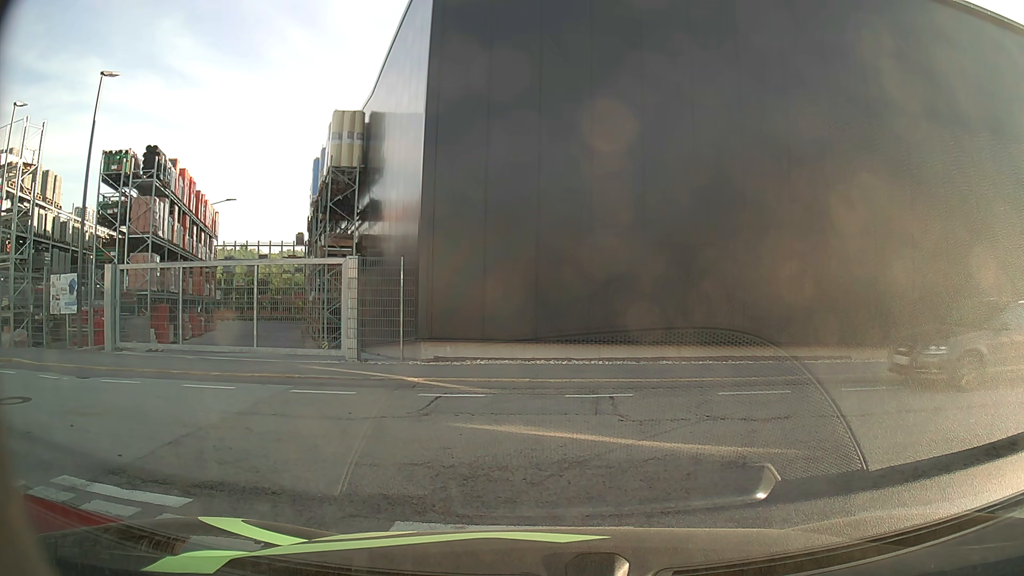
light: Day
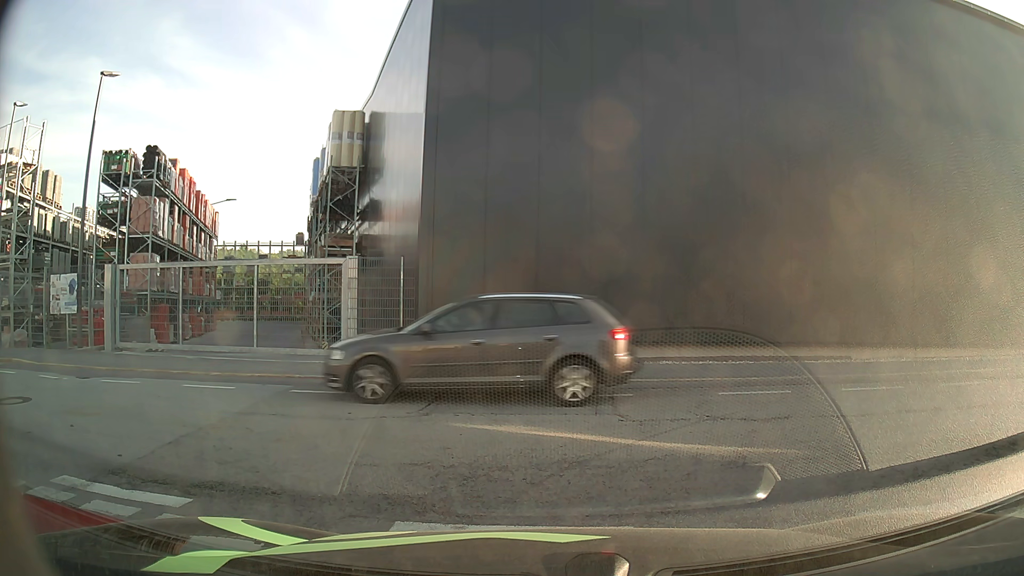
(0.0, 0.0) m; 0°
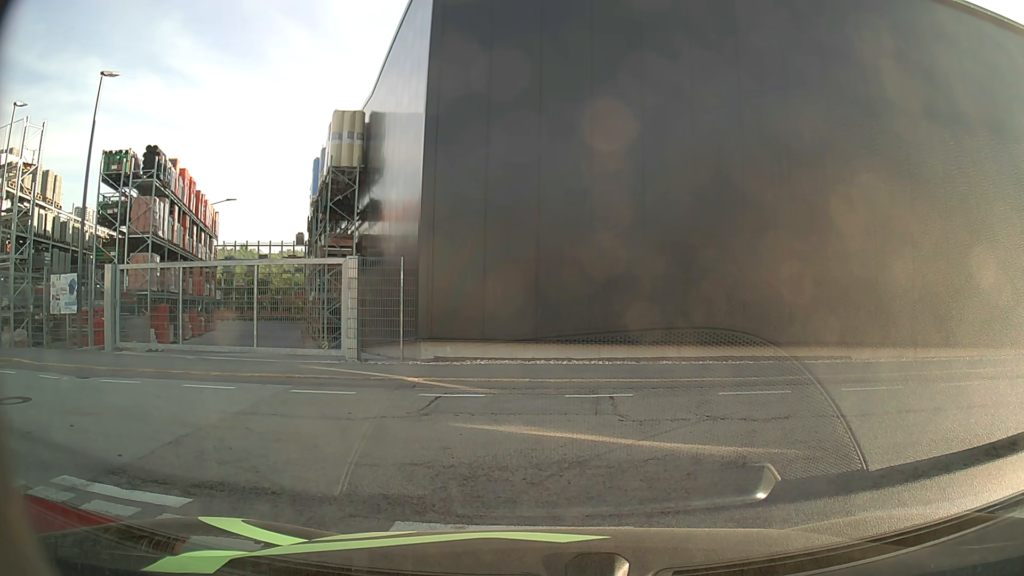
(0.0, 0.0) m; 0°
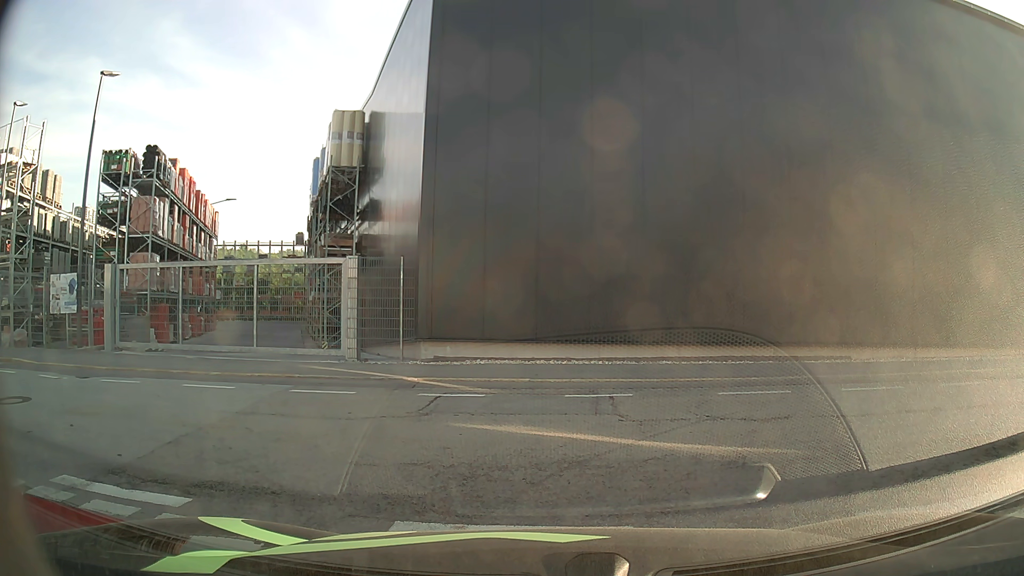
(0.0, 0.0) m; 0°
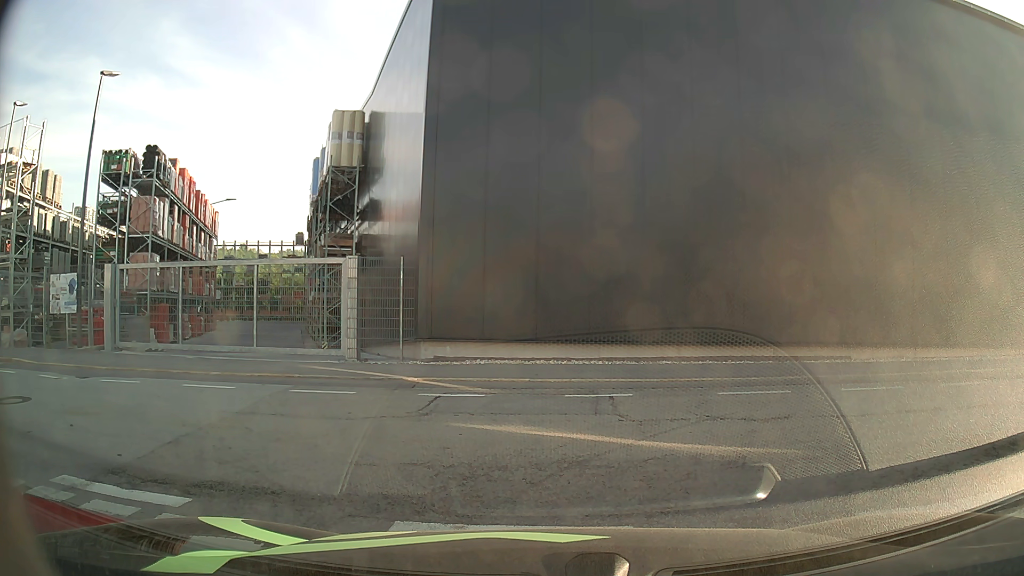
(0.0, 0.0) m; 0°
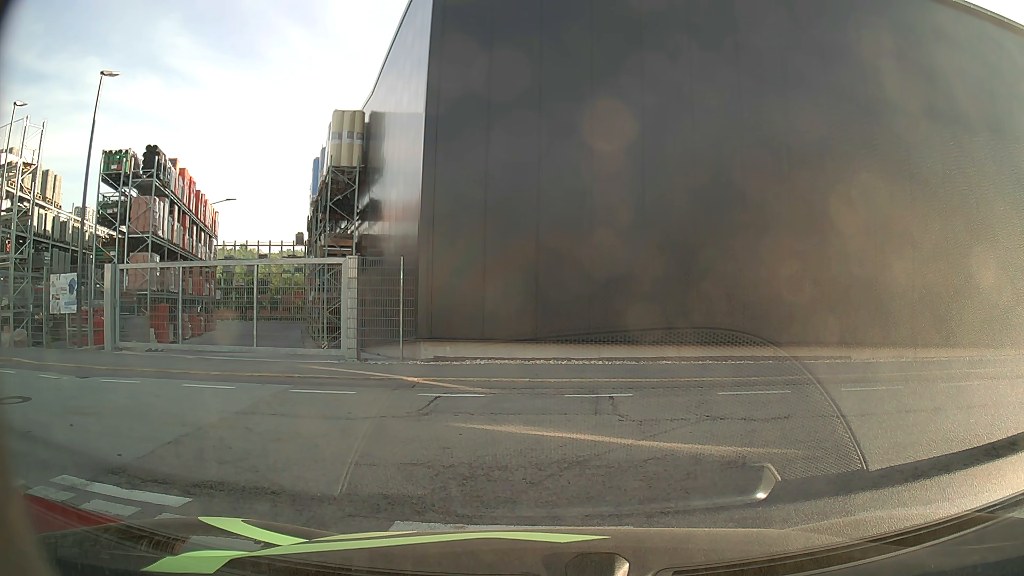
(0.0, 0.0) m; 0°
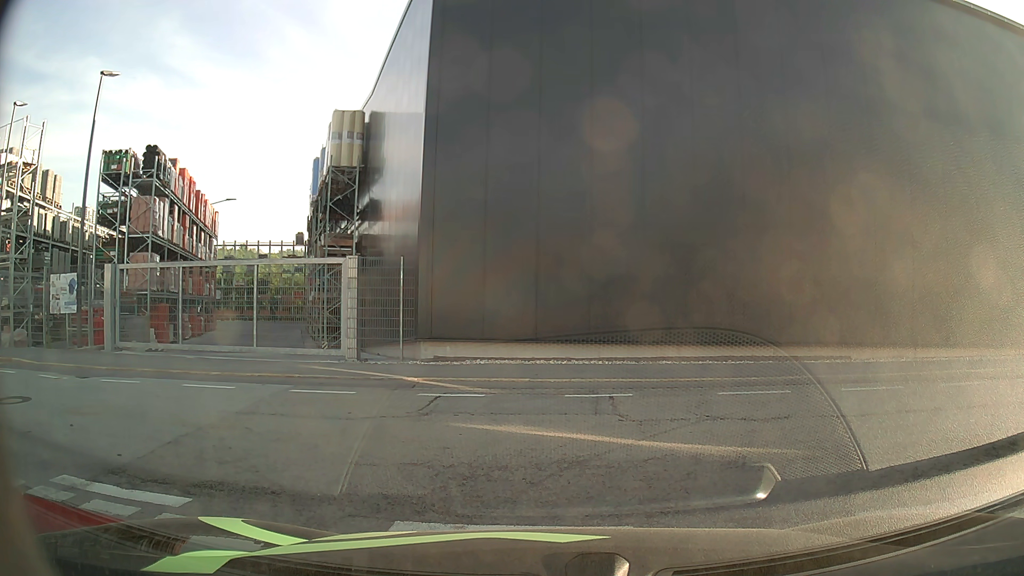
(0.0, 0.0) m; 0°
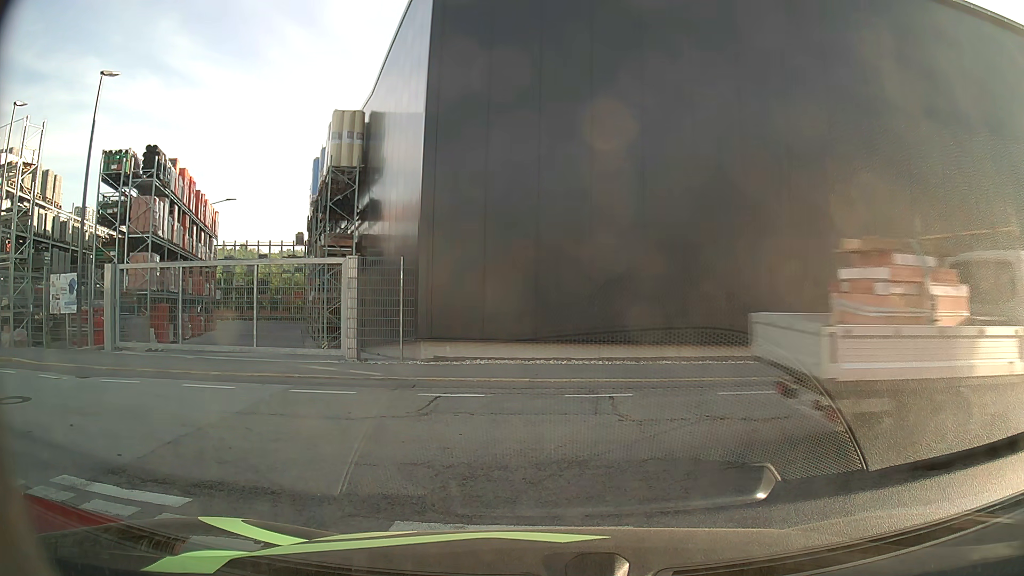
(0.0, 0.0) m; 0°
(+7, +5) (+17, +3) (+27, 0) (+36, -2) (+46, -3) (+56, -4) (+66, -4) (+76, -3) (+86, -2) (+96, -1) m
